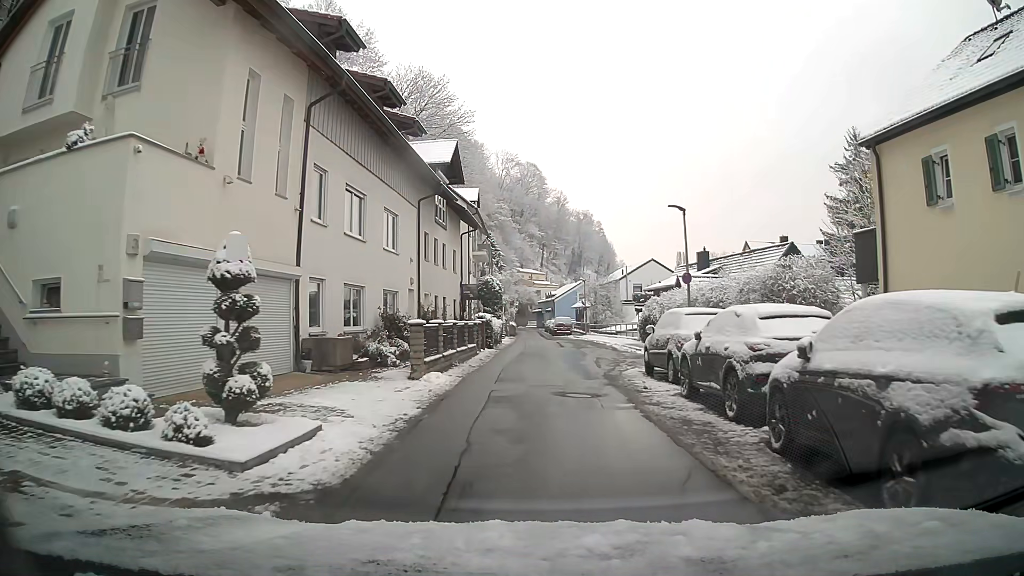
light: Day
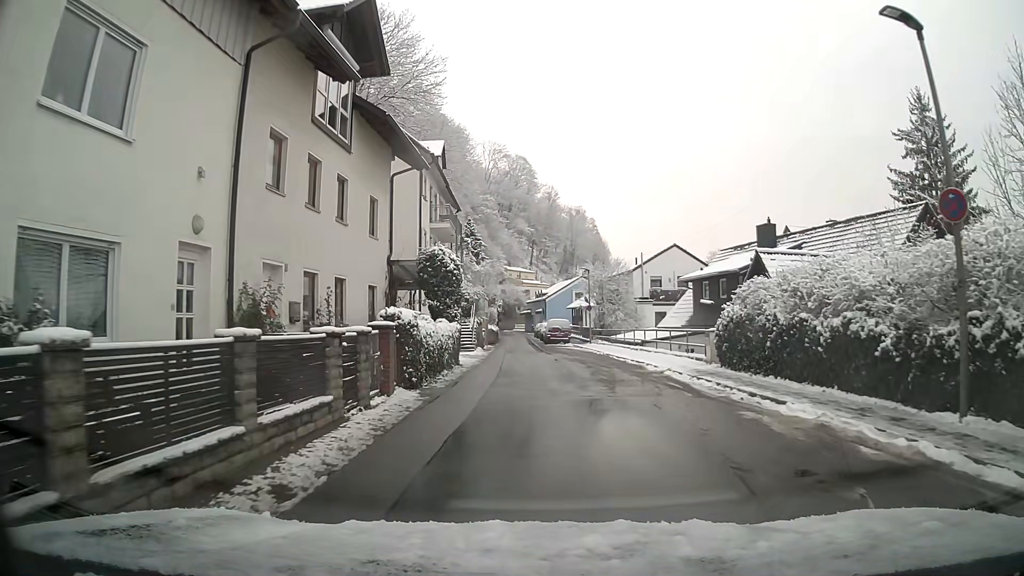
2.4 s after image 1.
(+0.2, +16.6) m; +2°
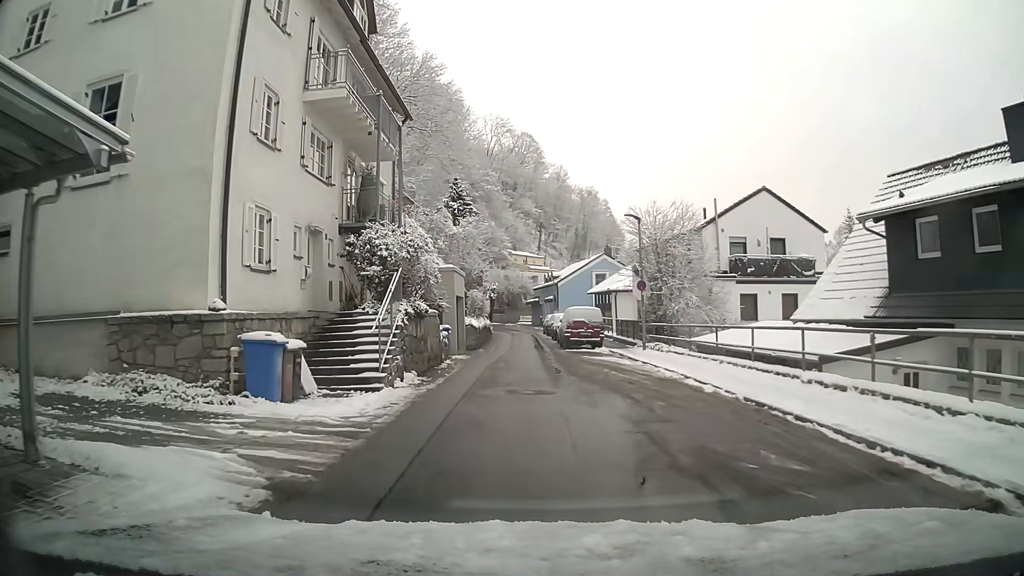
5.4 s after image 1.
(-0.2, +20.8) m; -2°
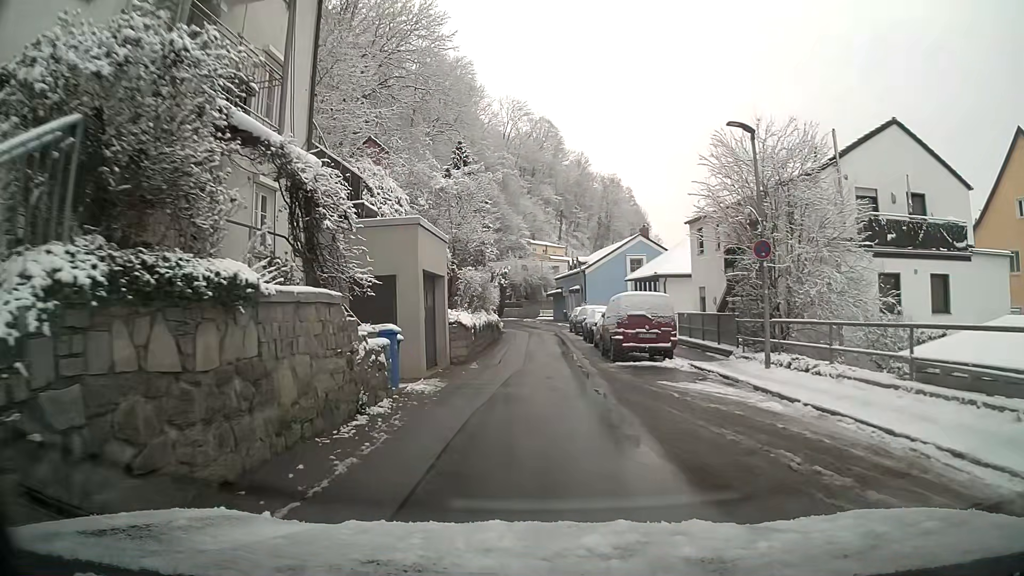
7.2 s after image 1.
(-0.2, +12.0) m; -1°
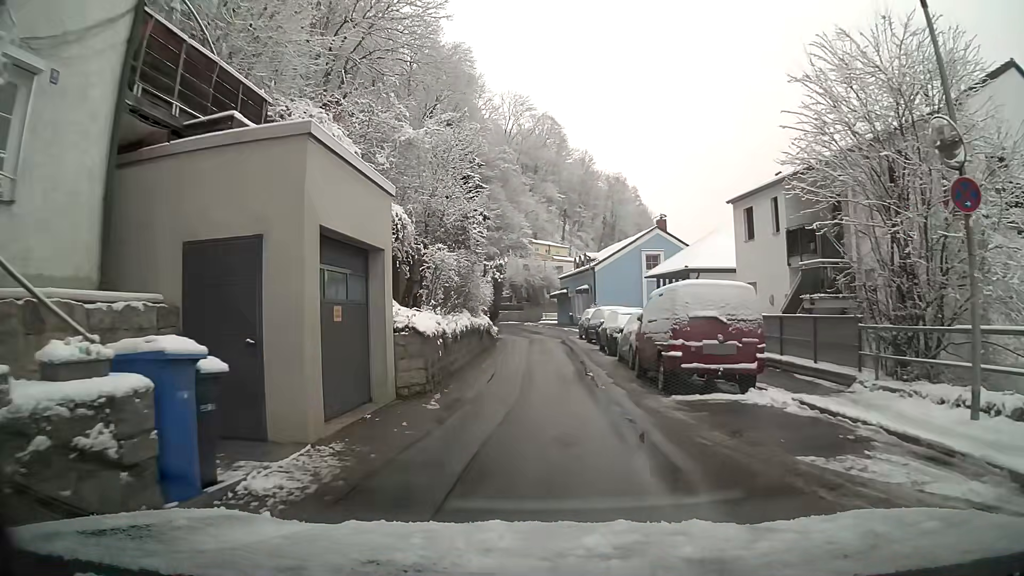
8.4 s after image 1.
(0.0, +7.3) m; 0°
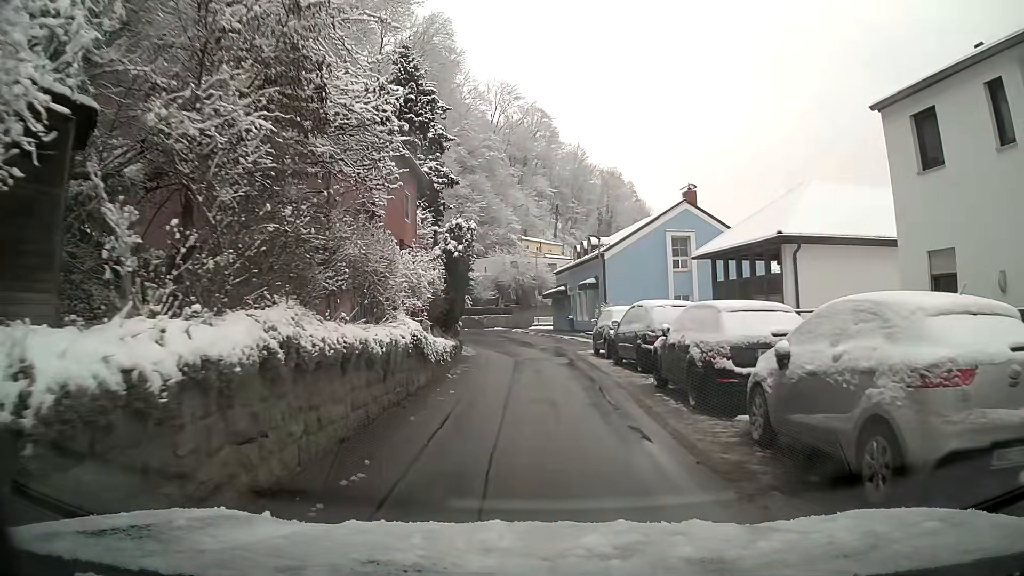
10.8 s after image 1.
(+0.2, +13.2) m; +1°
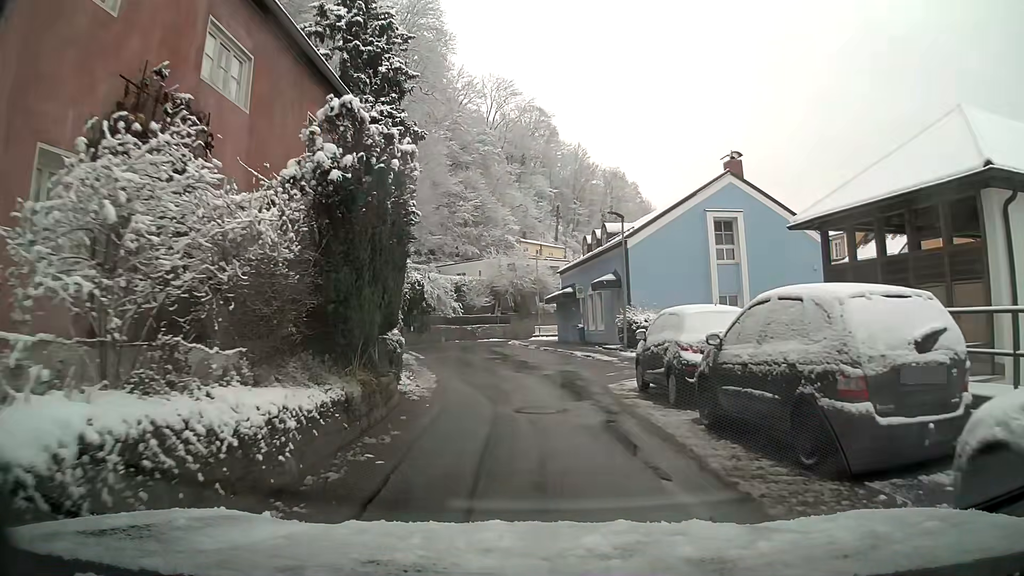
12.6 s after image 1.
(0.0, +9.7) m; 0°
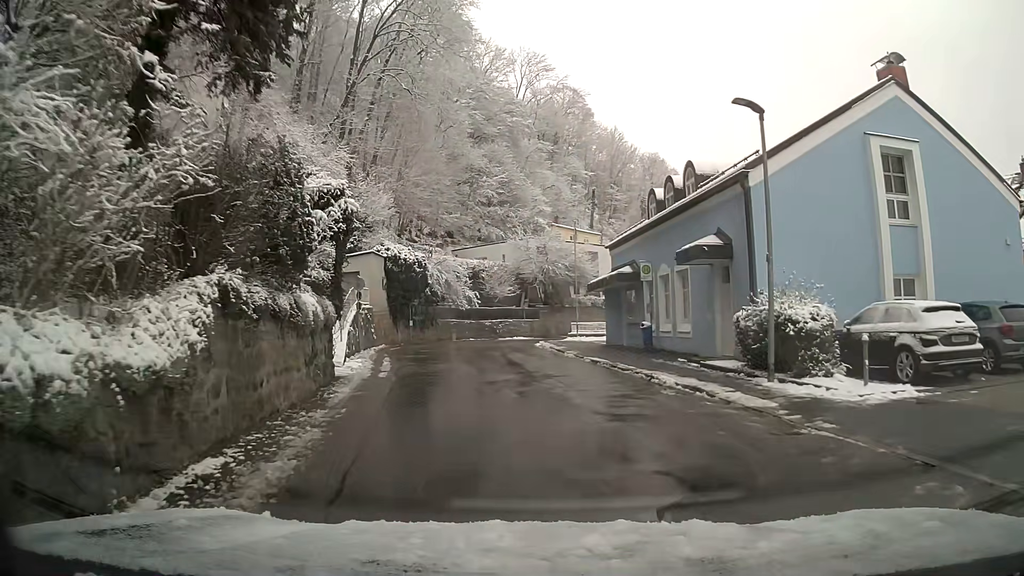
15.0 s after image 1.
(-0.3, +13.1) m; -2°
(0, +10) (-1, +20) (-2, +30) (-2, +40) (0, +50) (+5, +58) (+12, +66) (+18, +73) (+24, +81) (+30, +89) m
